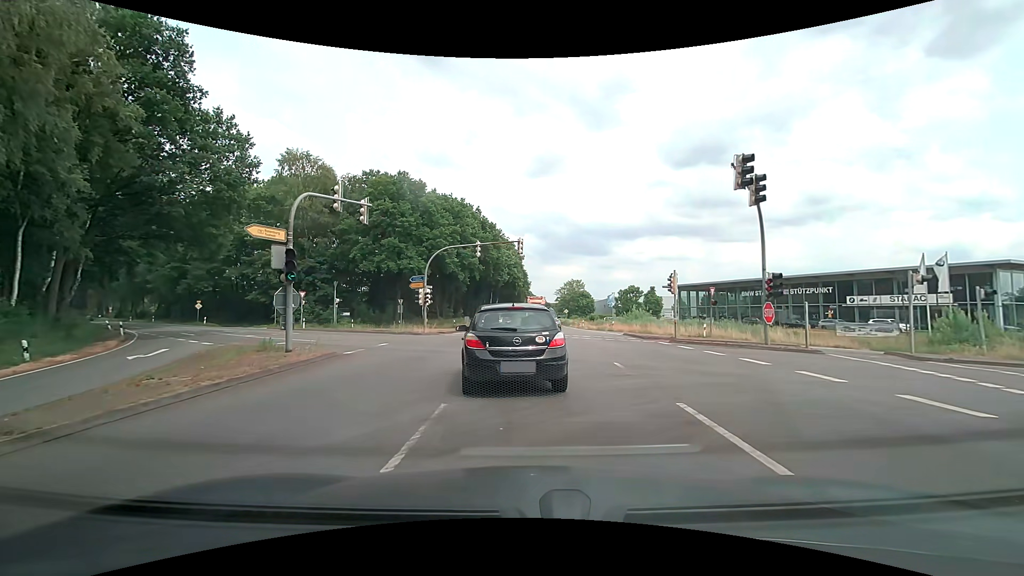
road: primary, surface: asphalt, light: Day
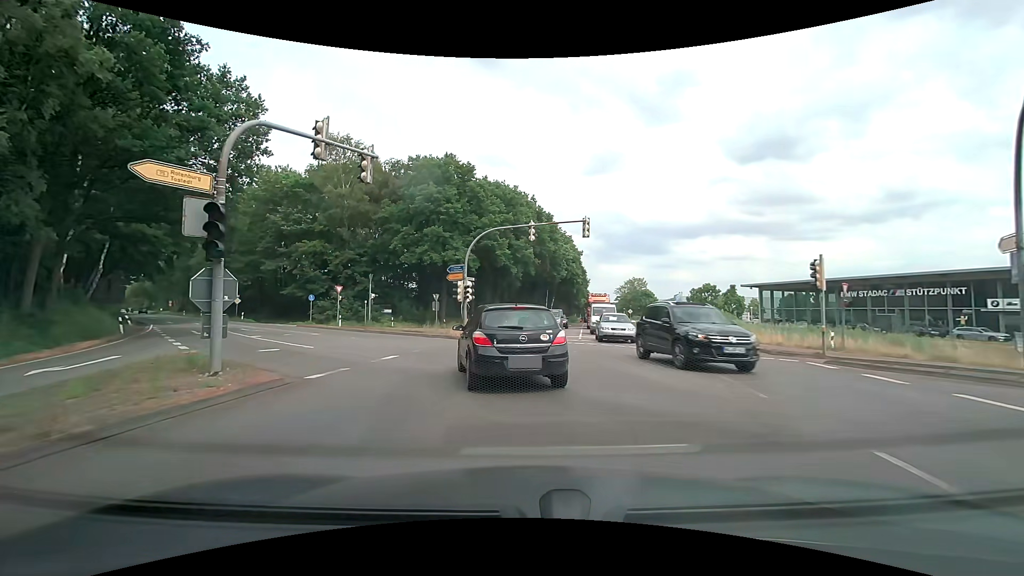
(-0.4, +7.8) m; -5°
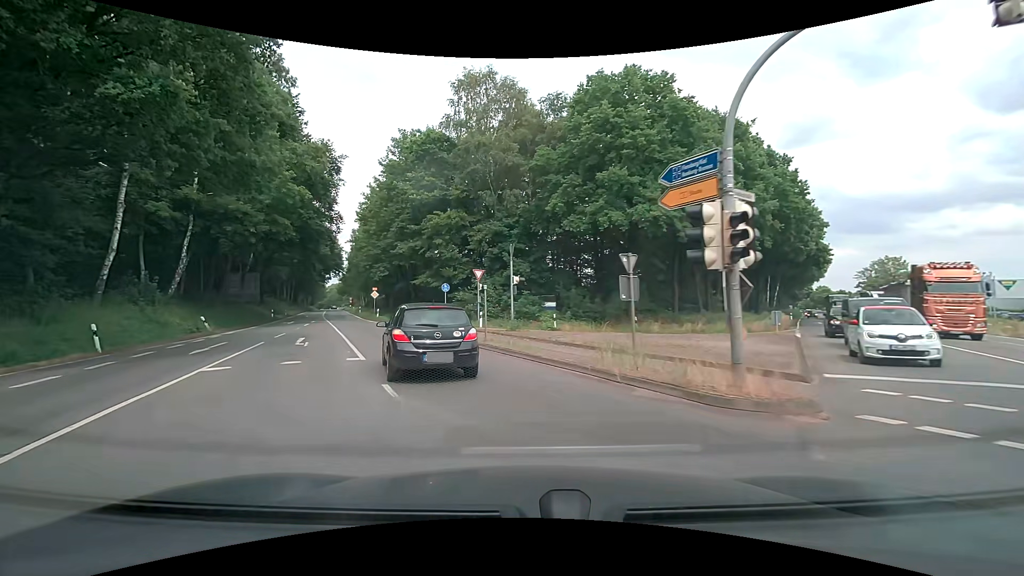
(-3.0, +19.1) m; -19°
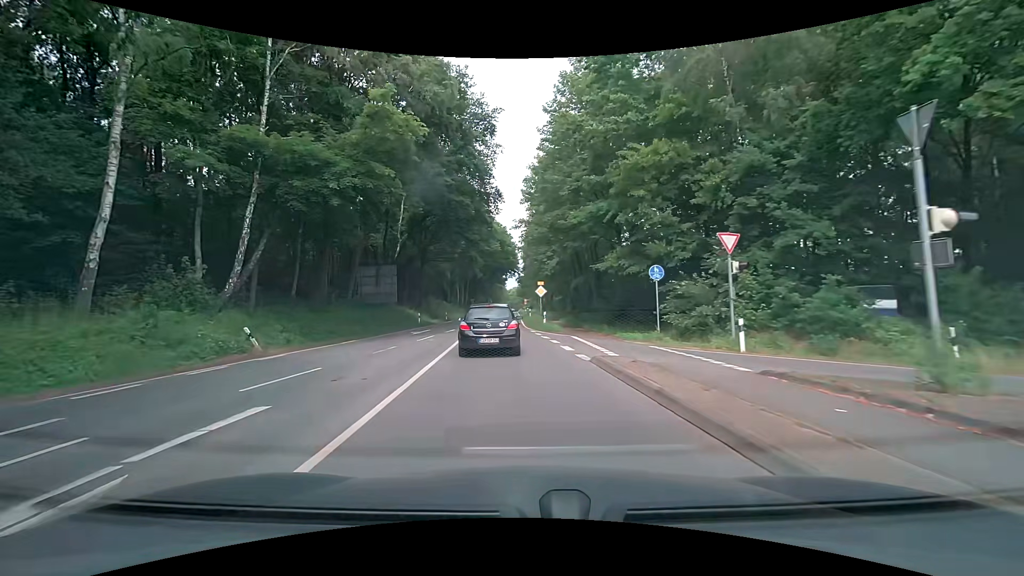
(-3.9, +17.2) m; -21°
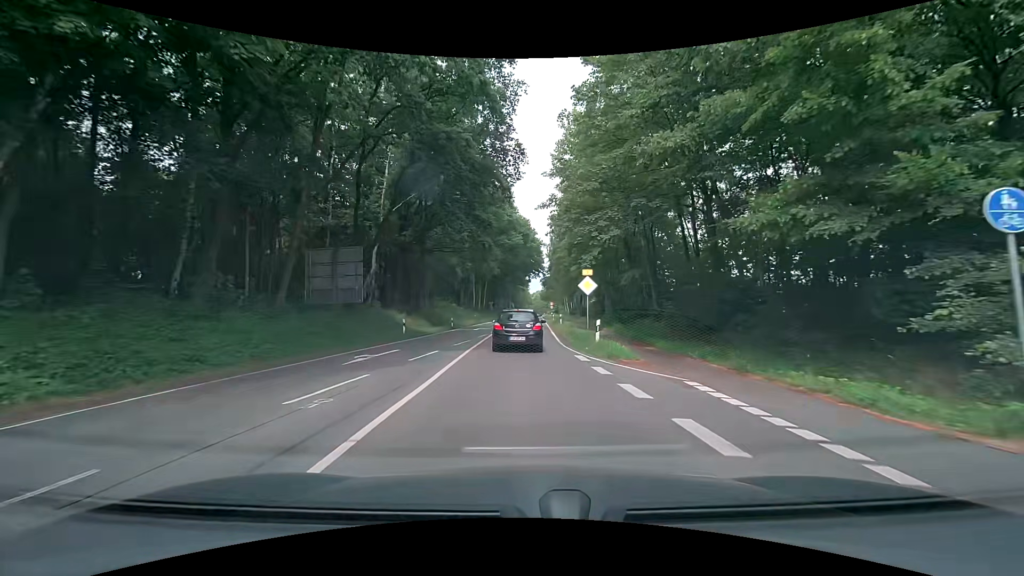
(-0.8, +14.2) m; -4°
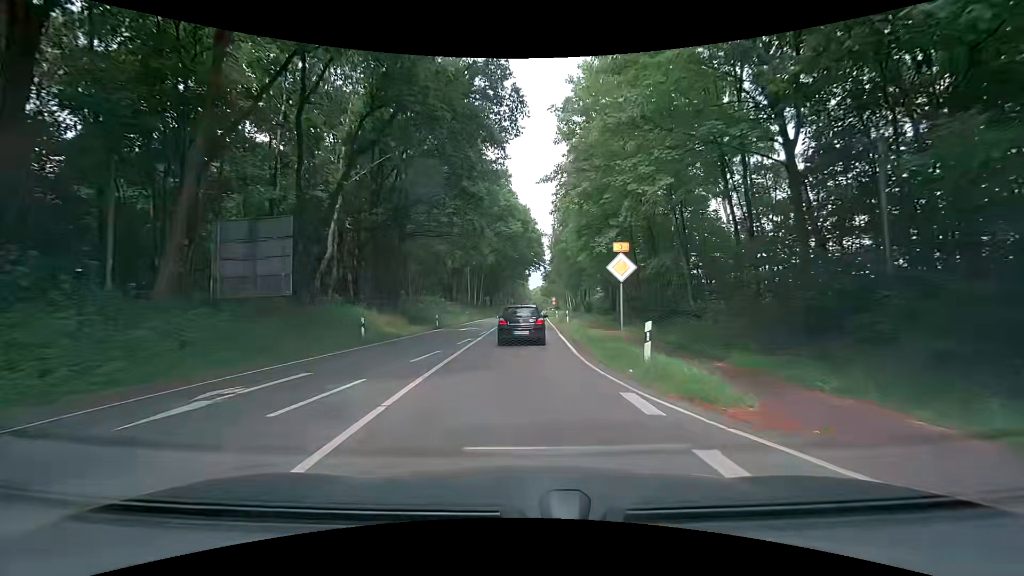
(0.0, +7.8) m; 0°
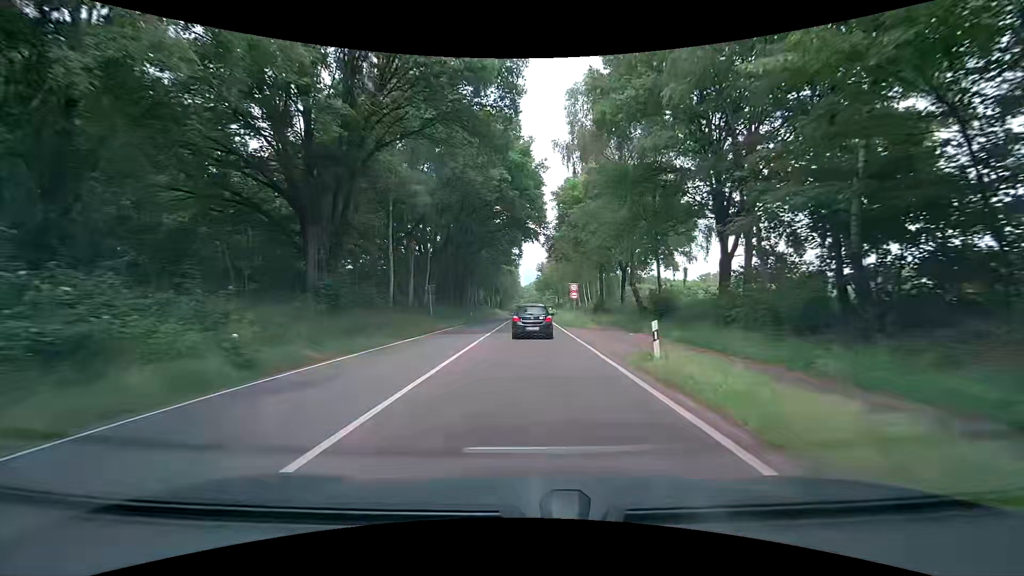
(-0.1, +44.8) m; +1°
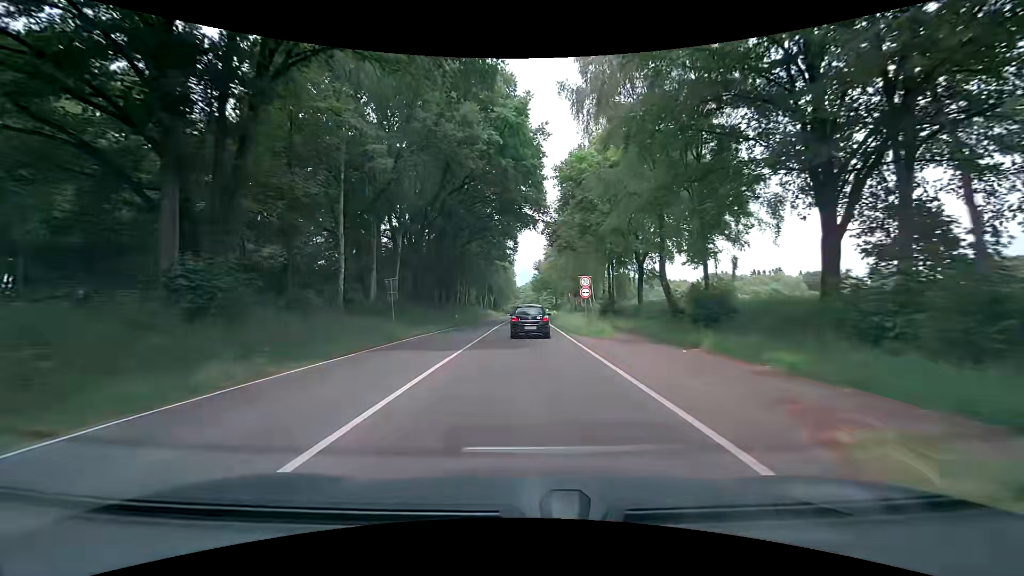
(+0.1, +9.8) m; 0°
(0, +10) (0, +20) (0, +30) (+1, +40) (+1, +50) (+1, +60) (+1, +70) (+1, +80) (+1, +90) (+1, +100) m
